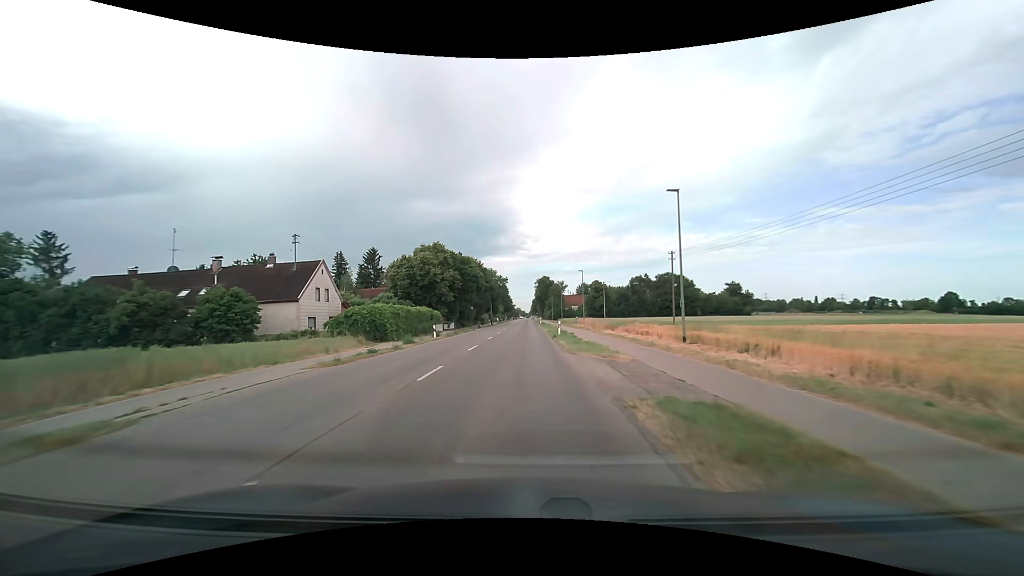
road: tertiary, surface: asphalt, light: Day
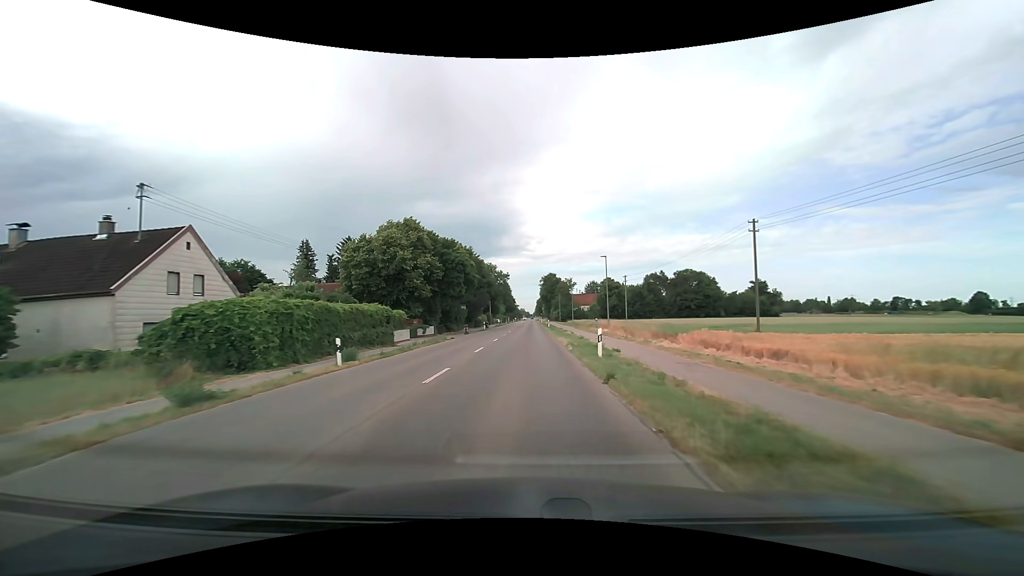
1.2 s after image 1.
(-0.1, +18.0) m; 0°
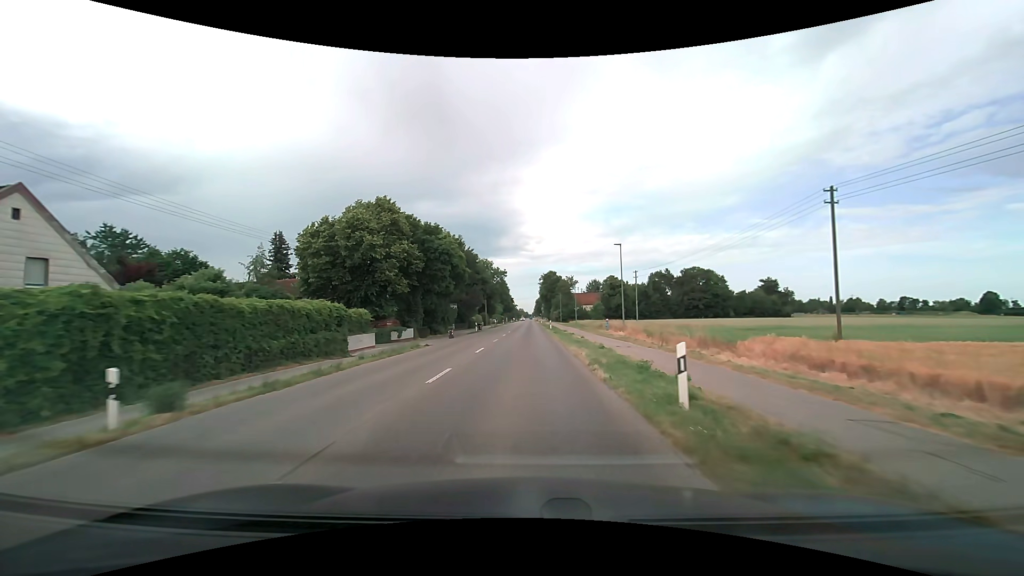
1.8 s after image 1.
(0.0, +8.9) m; 0°
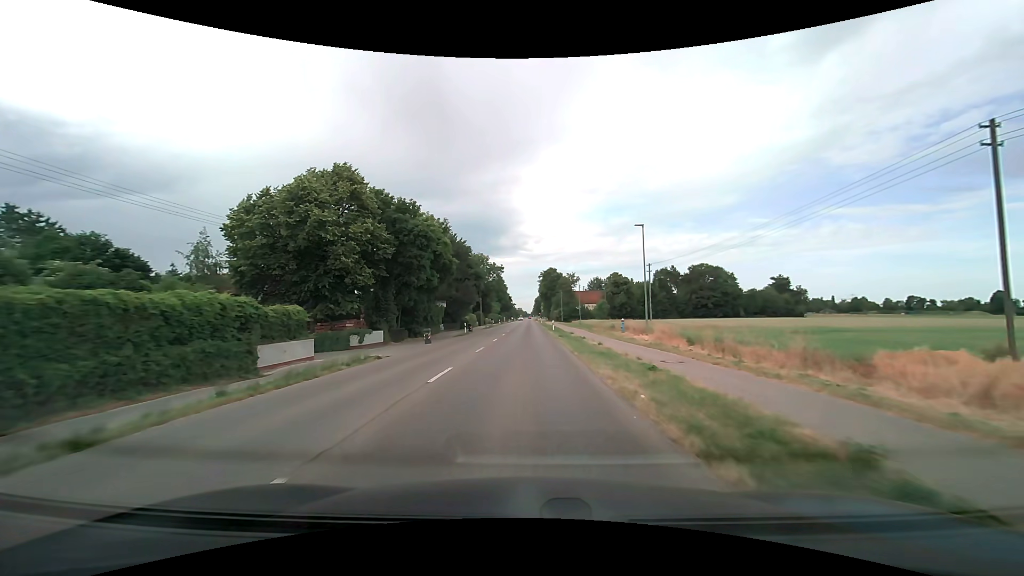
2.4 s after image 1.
(0.0, +8.9) m; 0°
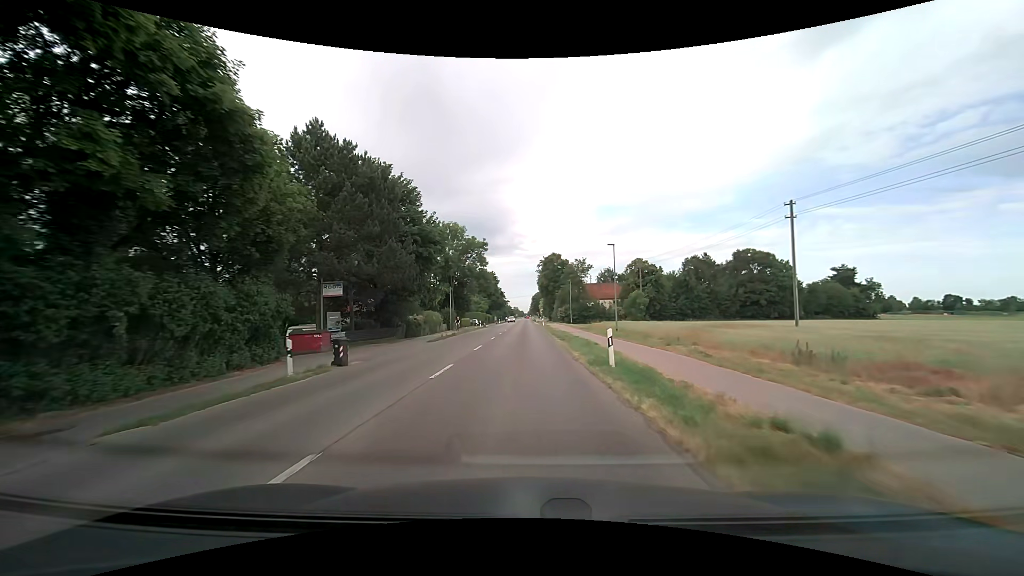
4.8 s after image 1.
(+0.2, +35.4) m; +1°
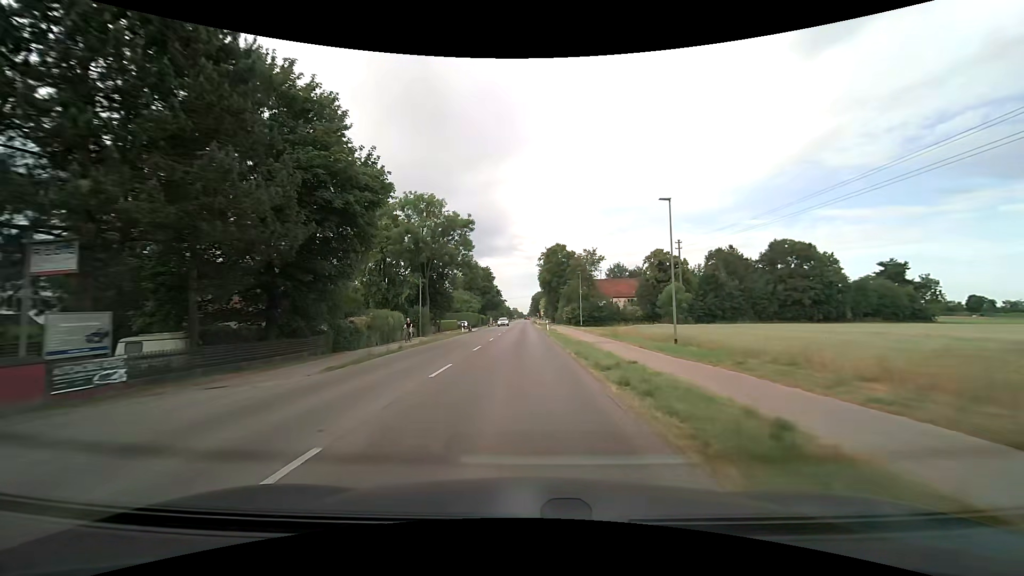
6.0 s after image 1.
(-0.1, +17.8) m; 0°
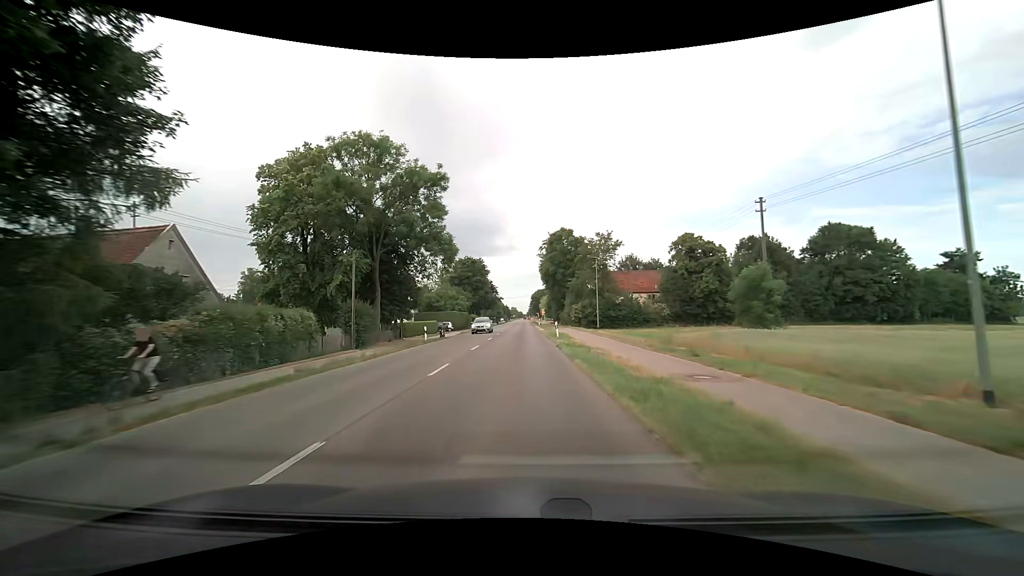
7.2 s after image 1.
(0.0, +17.8) m; 0°
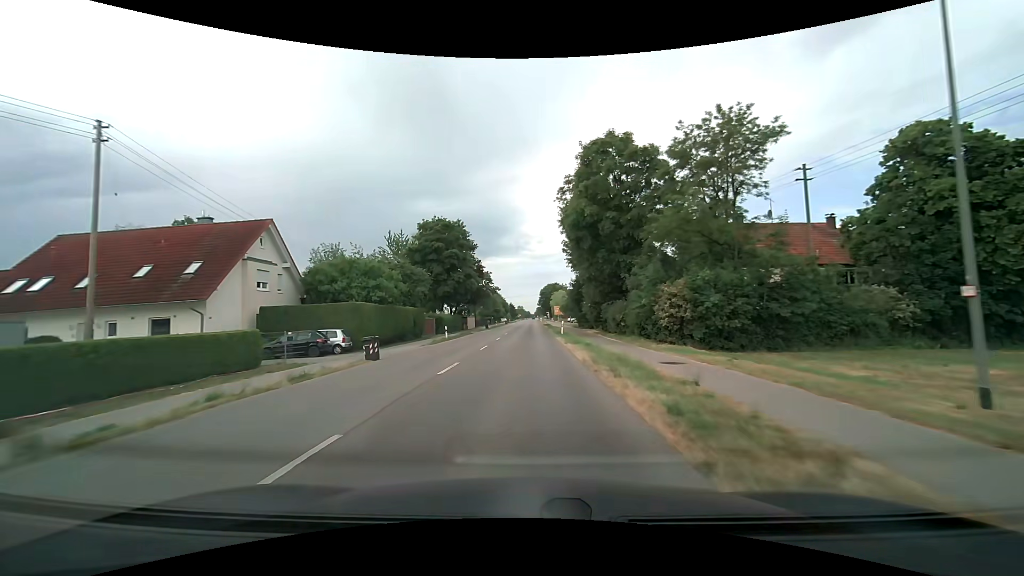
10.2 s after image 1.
(-0.1, +44.7) m; -1°
(0, +10) (0, +20) (0, +30) (0, +40) (0, +50) (0, +60) (0, +70) (0, +80) (0, +90) (0, +100) m
